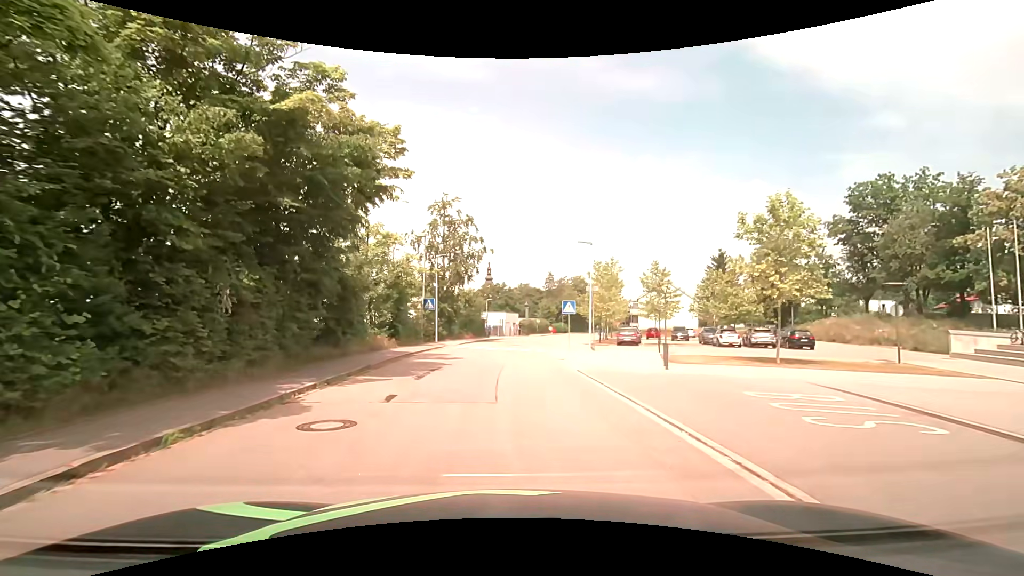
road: residential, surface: asphalt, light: Day
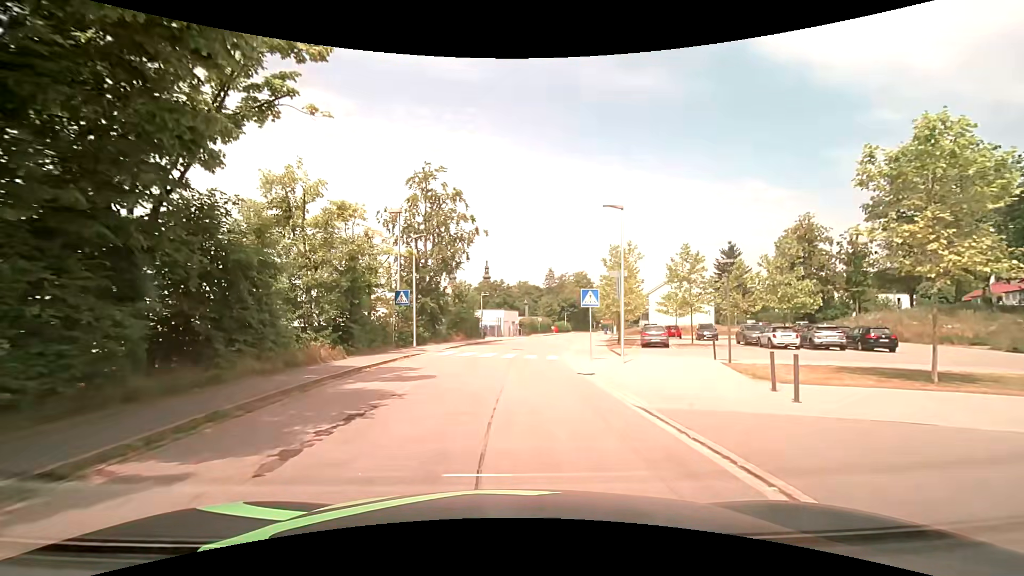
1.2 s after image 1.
(+0.1, +8.0) m; 0°
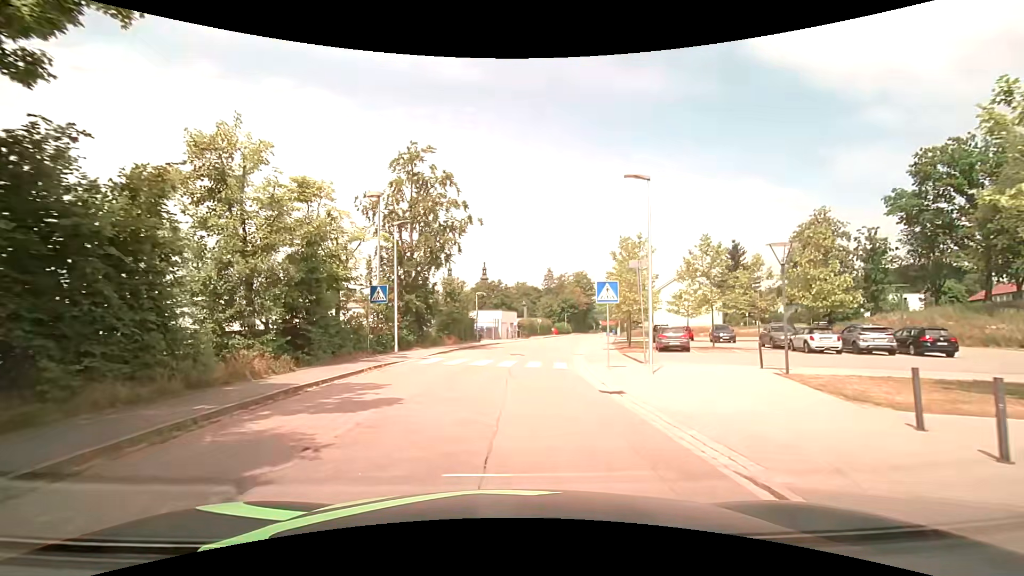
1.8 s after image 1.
(+0.1, +4.1) m; 0°
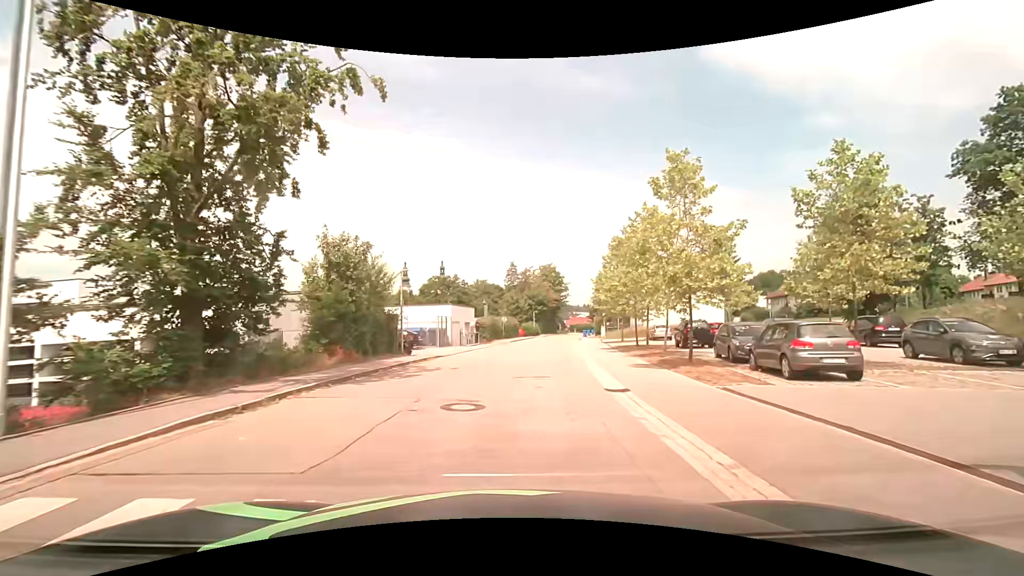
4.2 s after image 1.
(+0.5, +16.7) m; +5°
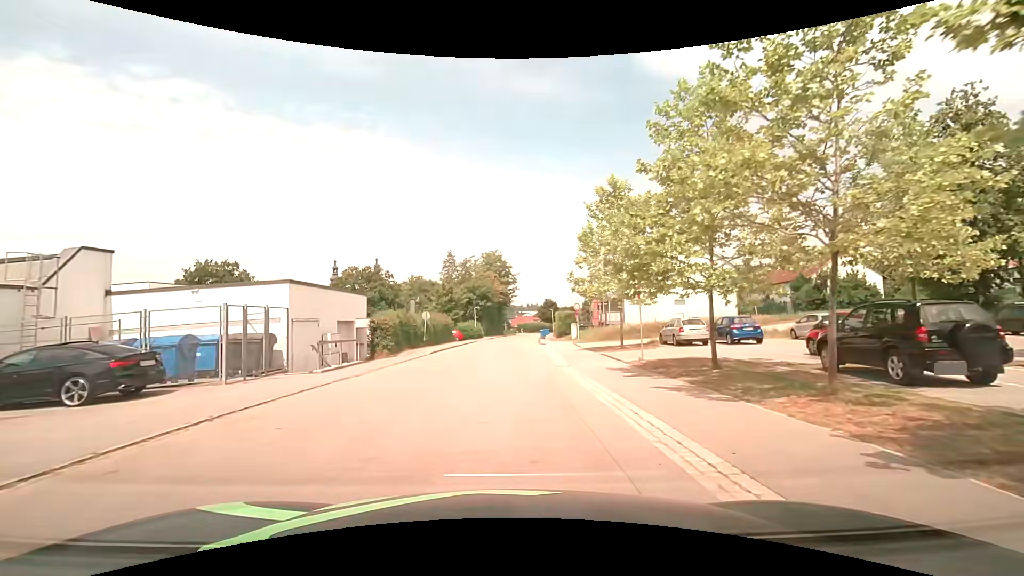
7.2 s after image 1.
(+1.1, +20.3) m; +6°
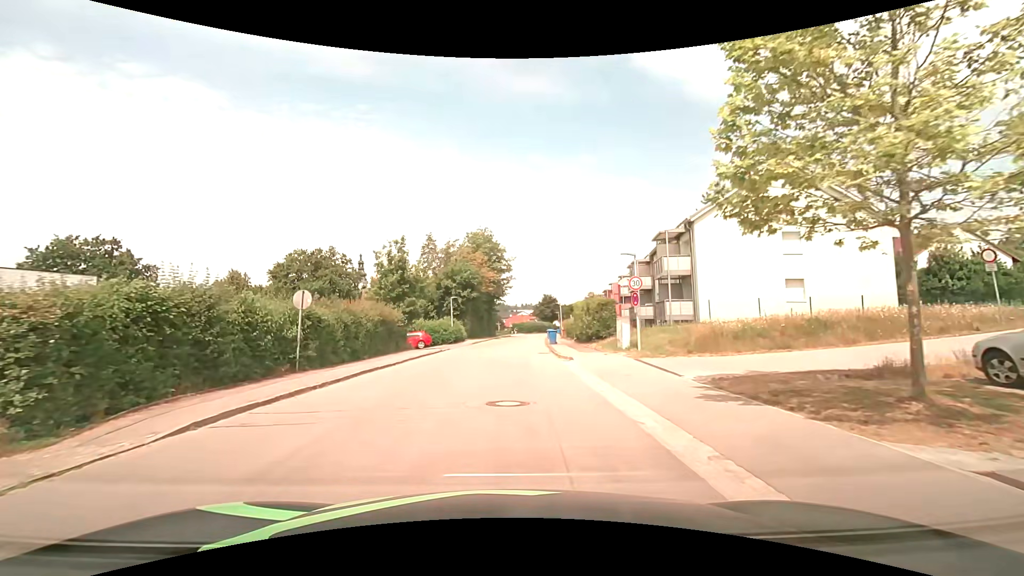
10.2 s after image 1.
(+0.2, +20.8) m; +1°
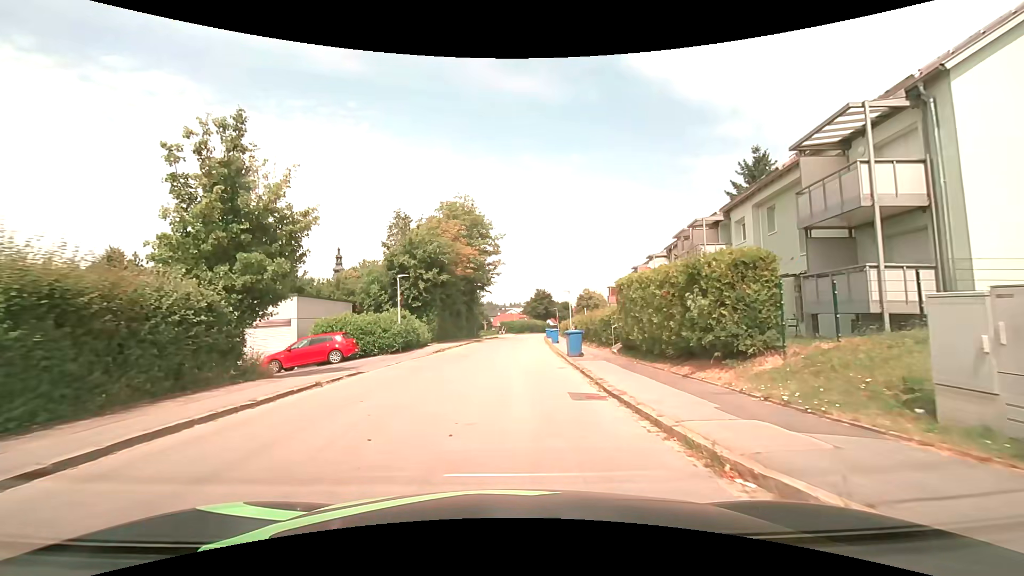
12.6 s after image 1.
(0.0, +17.8) m; +1°
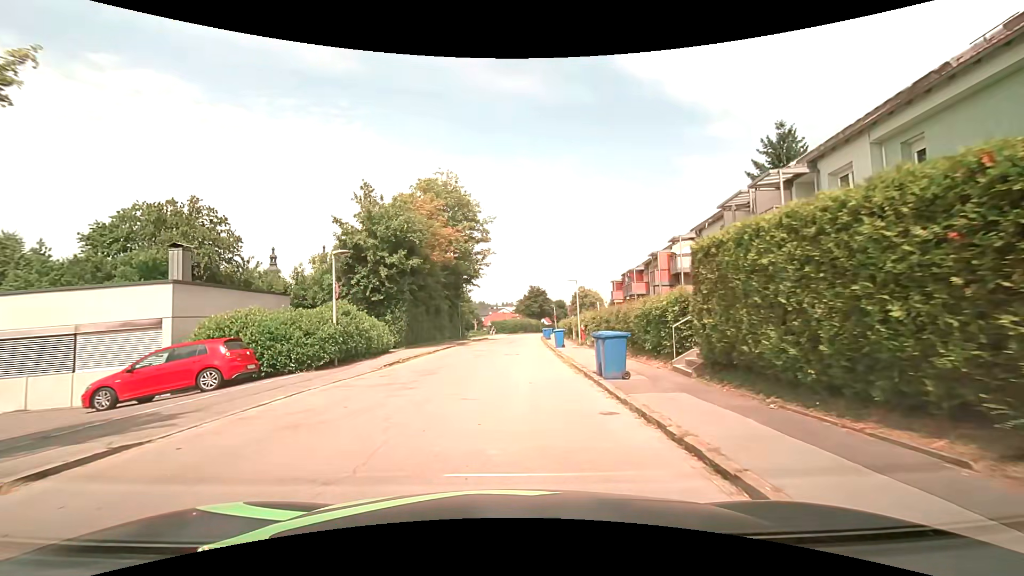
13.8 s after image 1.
(+0.1, +8.8) m; +1°
(0, +10) (0, +20) (0, +30) (+1, +40) (+1, +50) (+2, +60) (+2, +70) (+3, +80) (+5, +90) (+7, +99) m
